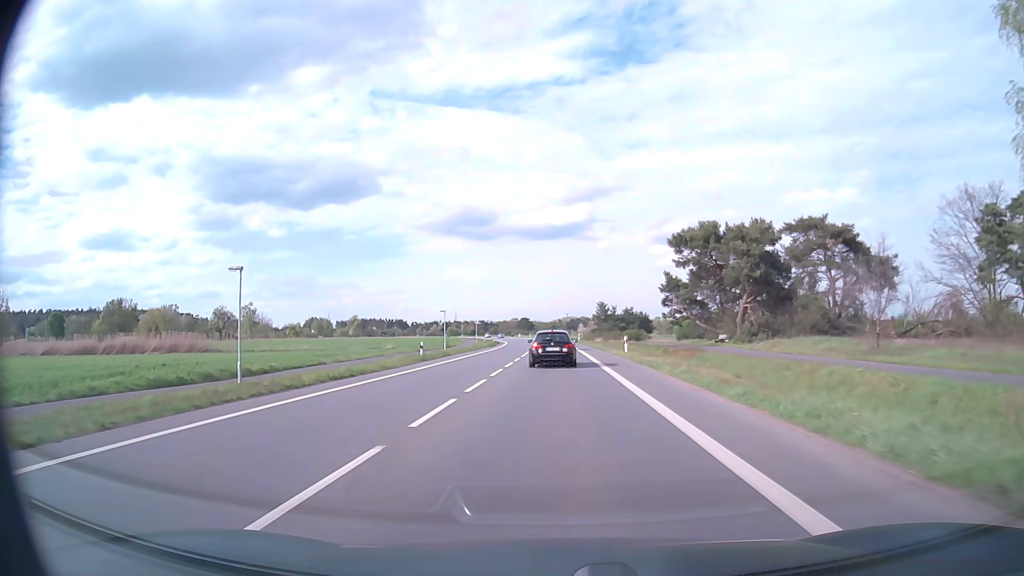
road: primary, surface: asphalt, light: Day
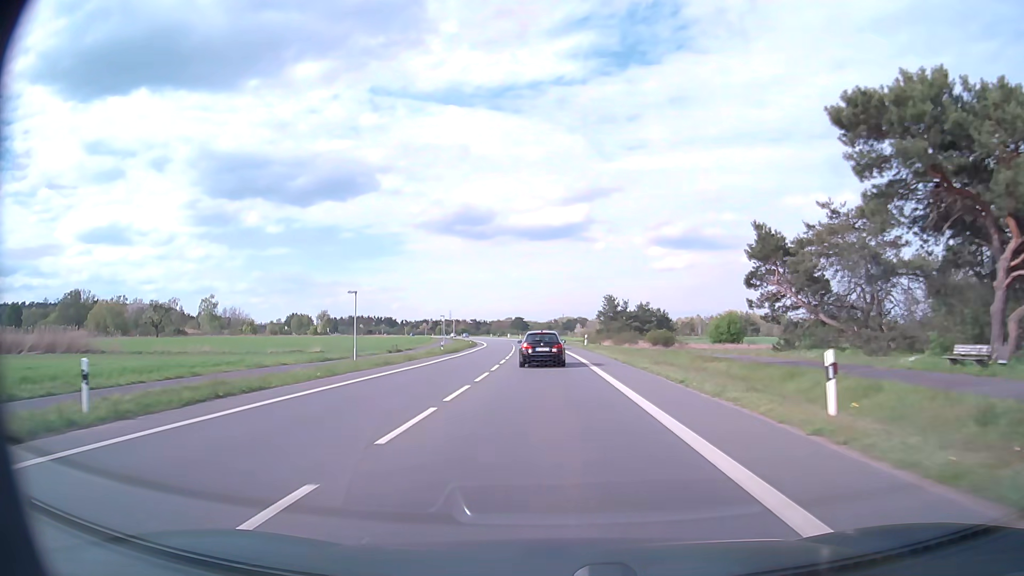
(+0.2, +32.2) m; 0°
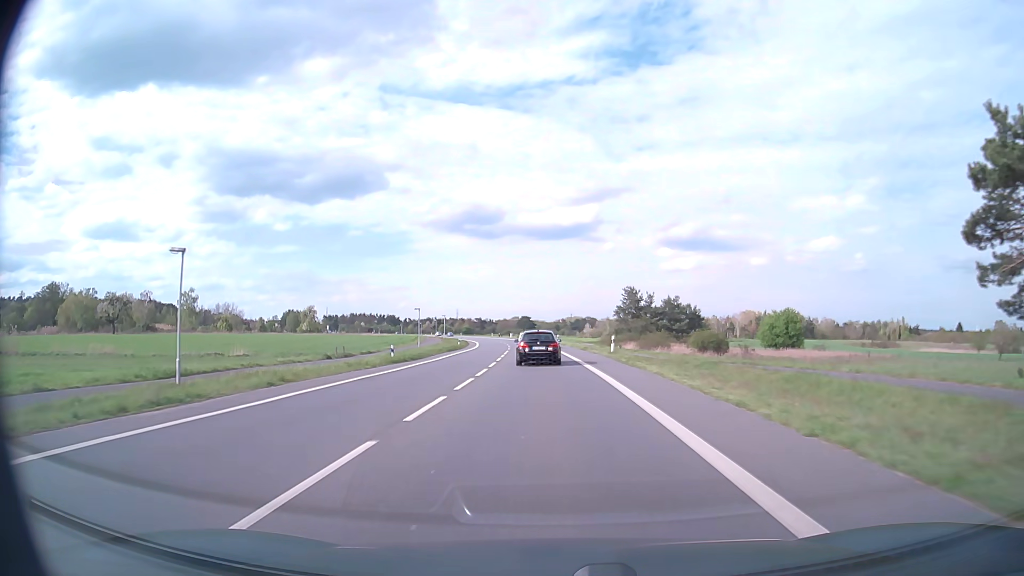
(-0.1, +21.6) m; -1°
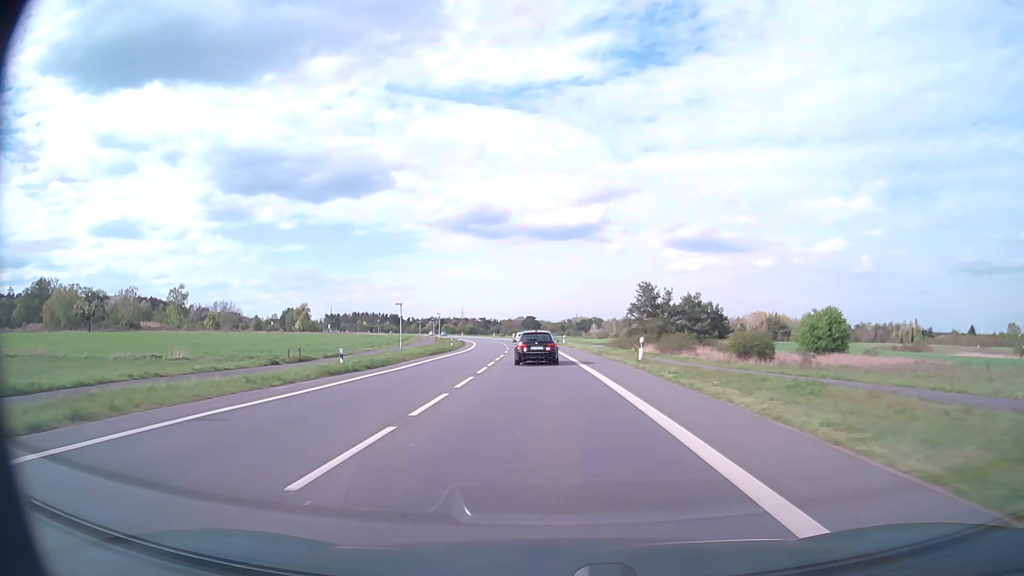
(0.0, +10.9) m; 0°
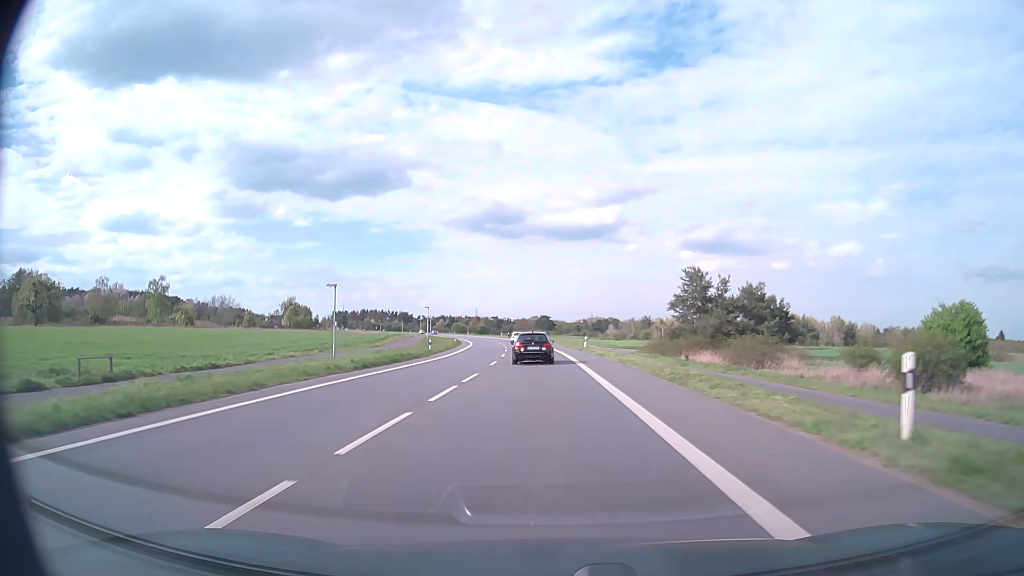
(-0.2, +21.8) m; -1°
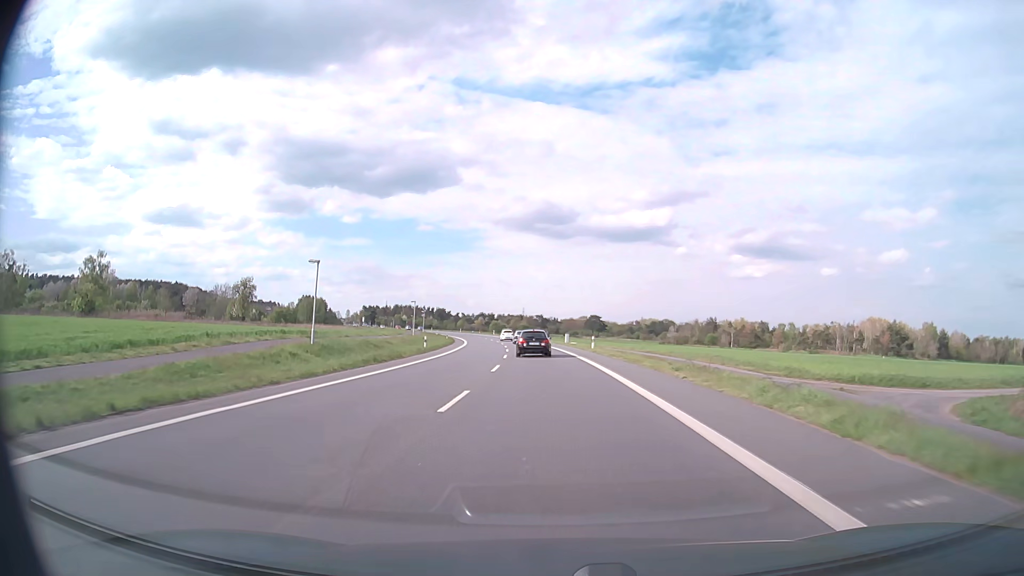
(-1.9, +55.2) m; -4°
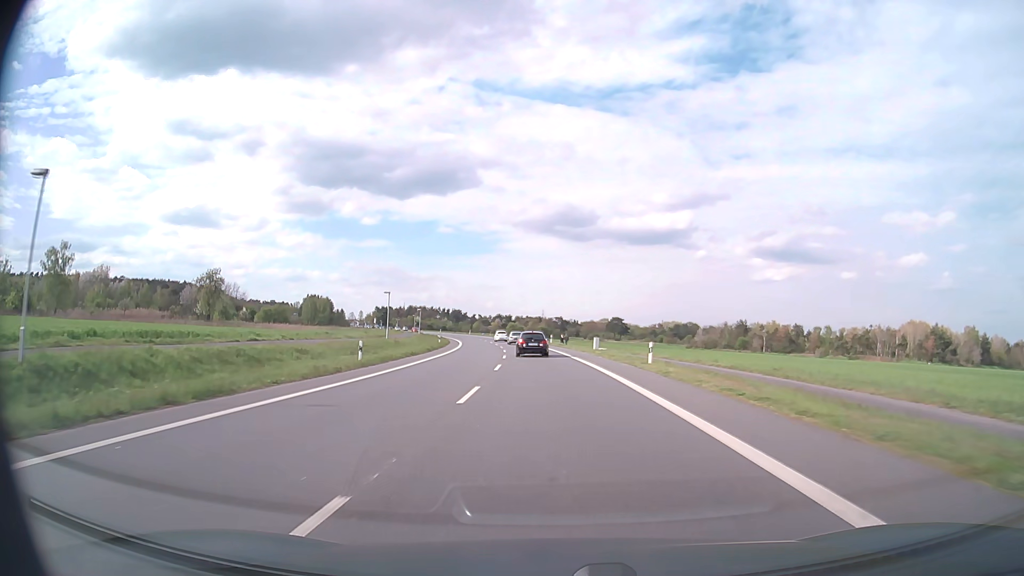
(-0.3, +22.3) m; -2°
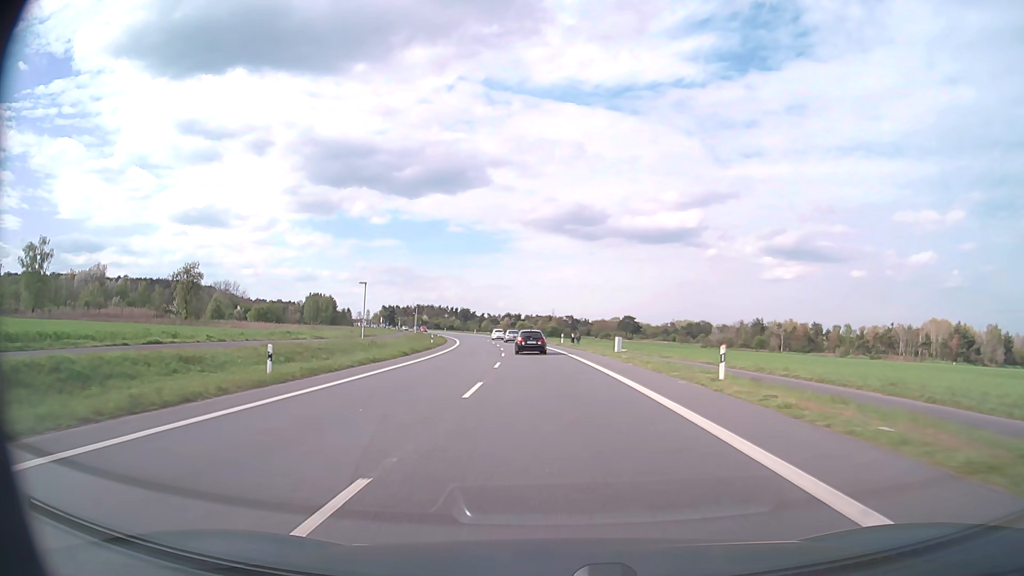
(-0.1, +11.2) m; -1°
(0, +10) (0, +20) (-1, +30) (-1, +40) (-2, +50) (-3, +60) (-4, +70) (-5, +80) (-6, +90) (-8, +100) m
